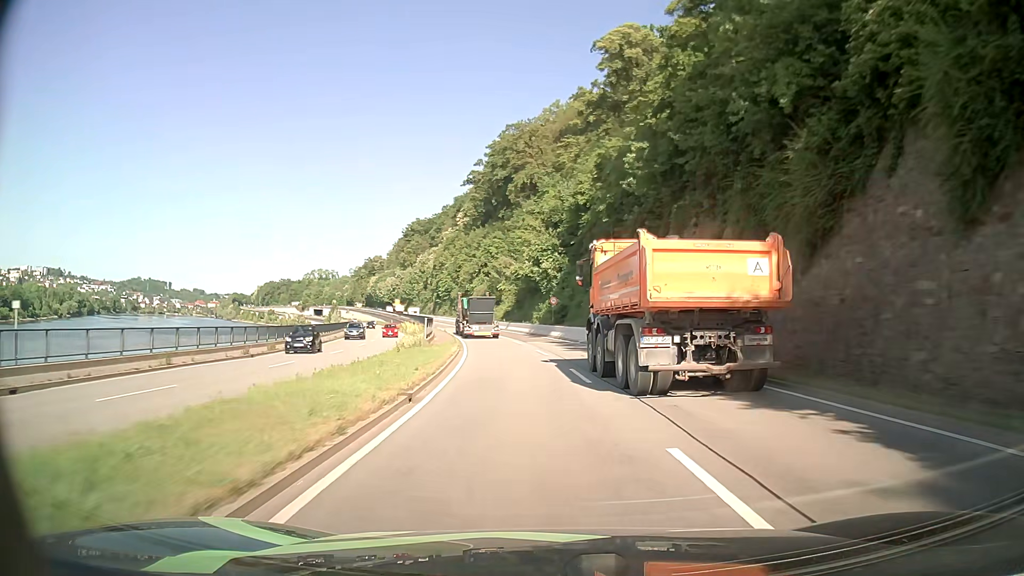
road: primary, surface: asphalt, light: Day
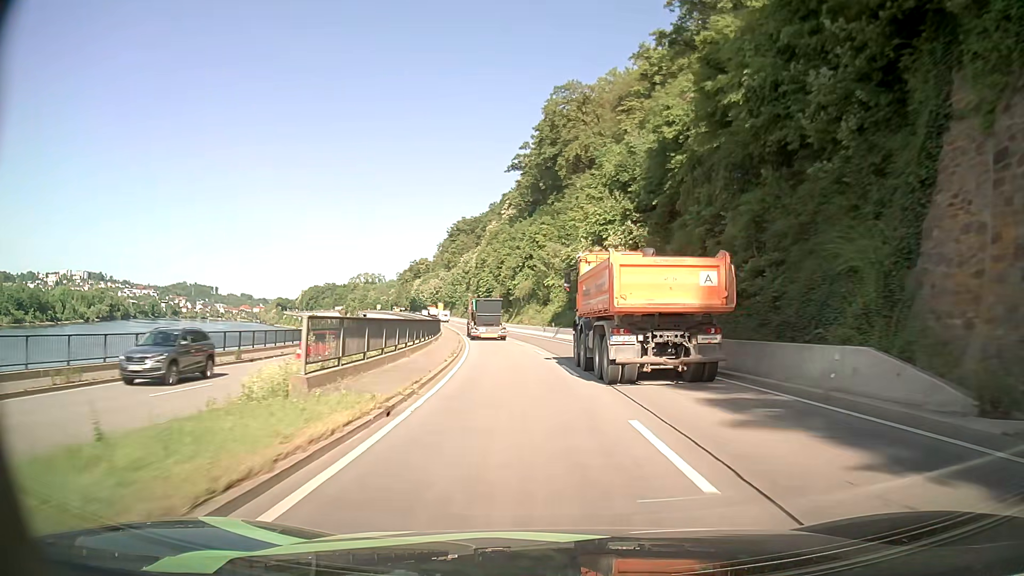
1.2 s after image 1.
(-0.7, +21.7) m; -4°
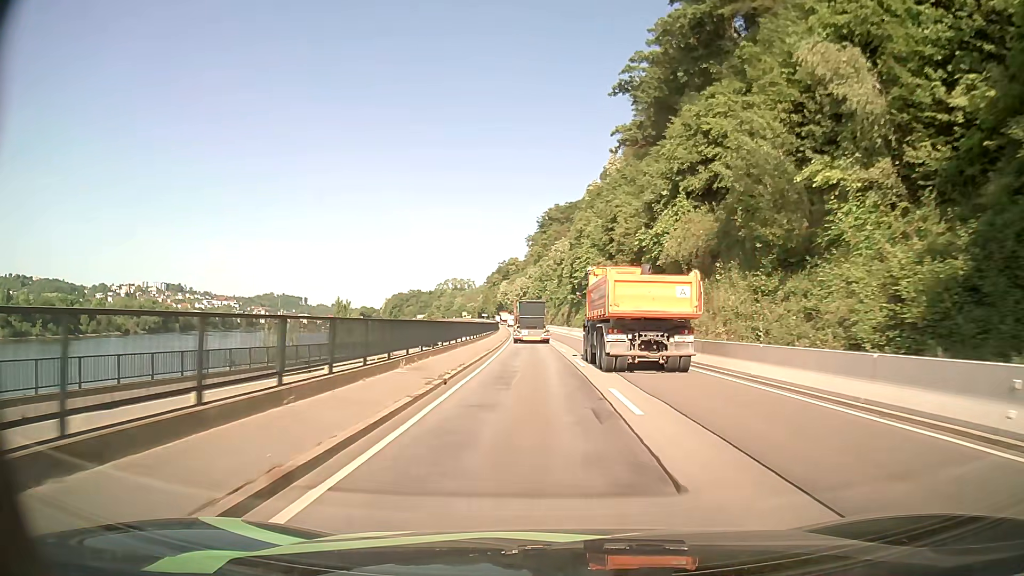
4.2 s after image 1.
(-4.9, +55.0) m; -9°
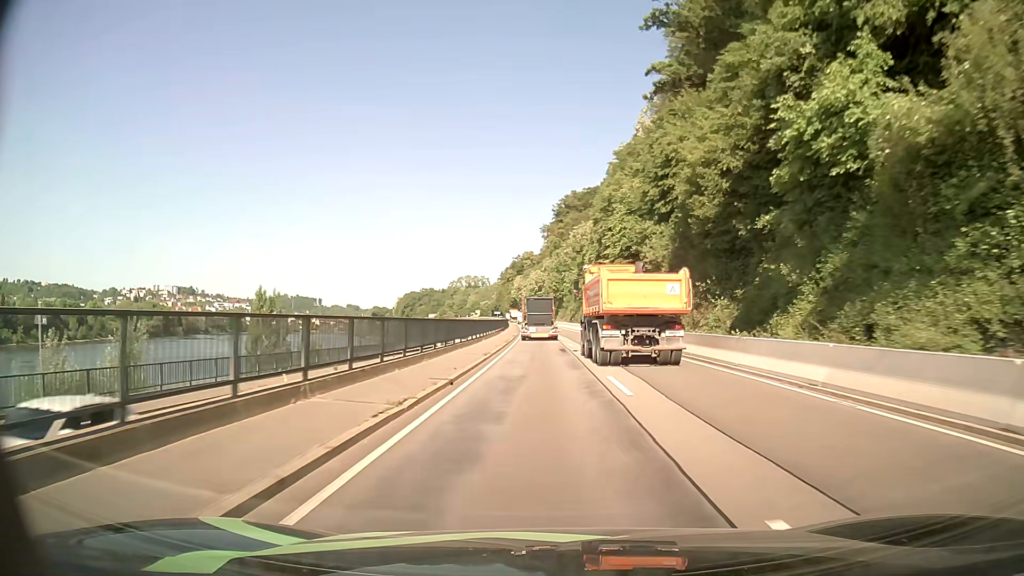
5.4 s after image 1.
(-0.3, +21.8) m; -2°
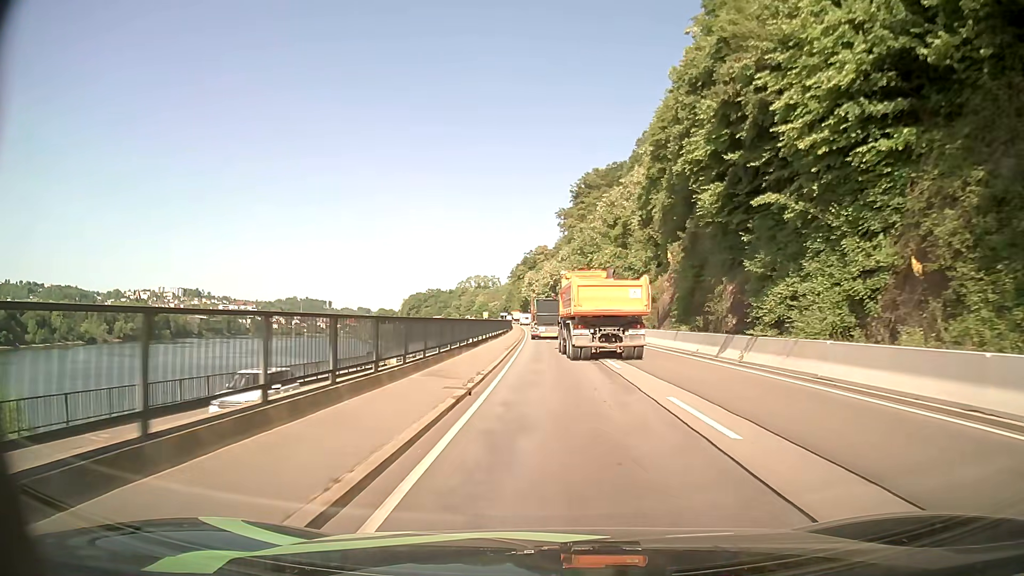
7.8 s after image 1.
(-0.7, +40.6) m; -1°
